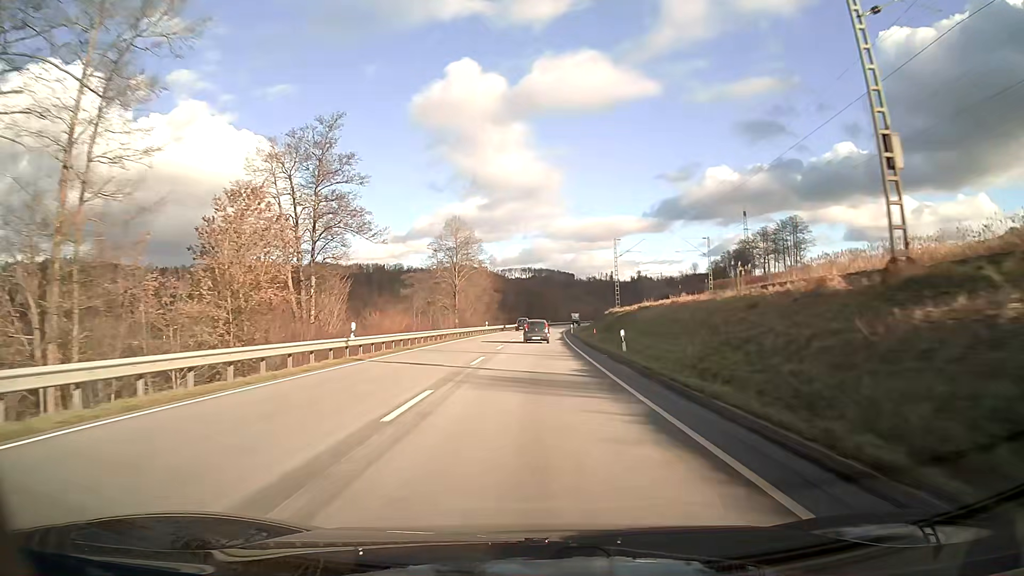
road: primary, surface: asphalt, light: Day
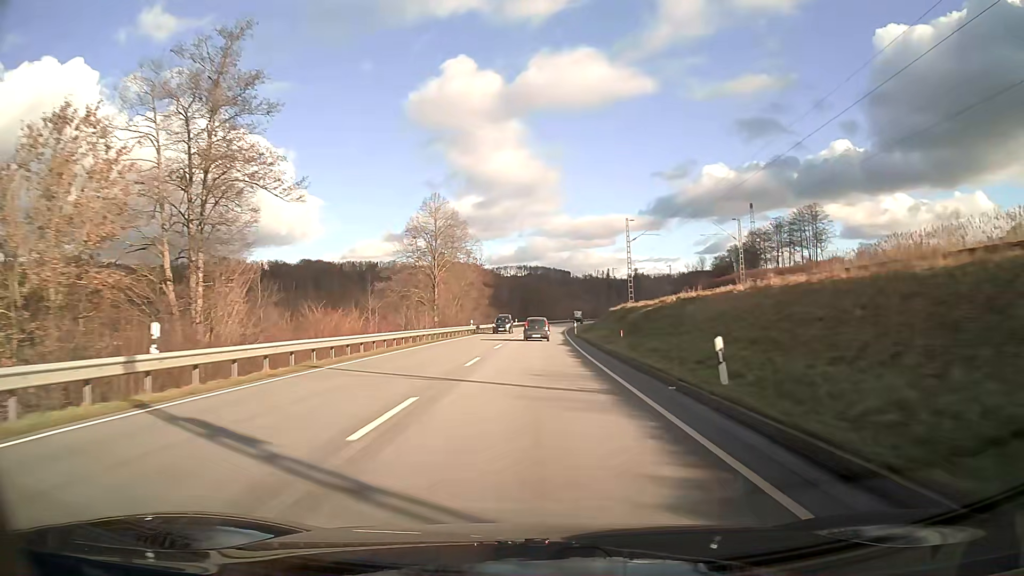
(0.0, +13.7) m; 0°
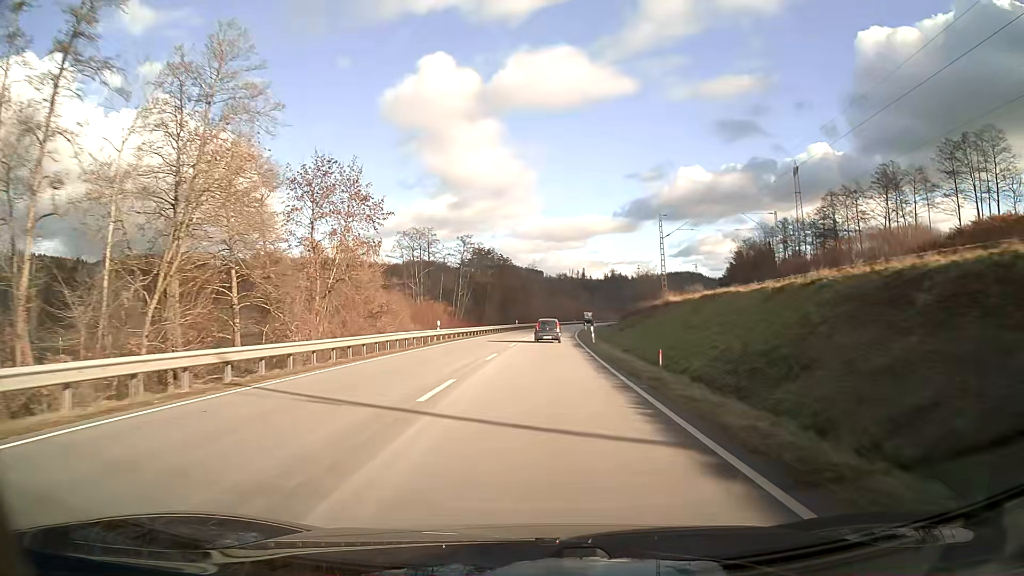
(+1.3, +68.8) m; +2°
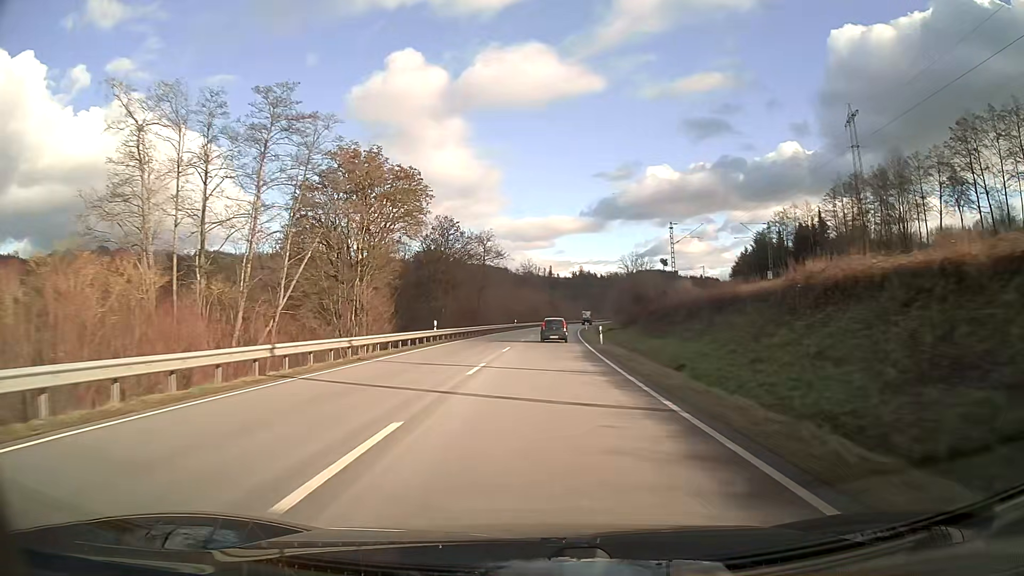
(+1.3, +54.8) m; +3°
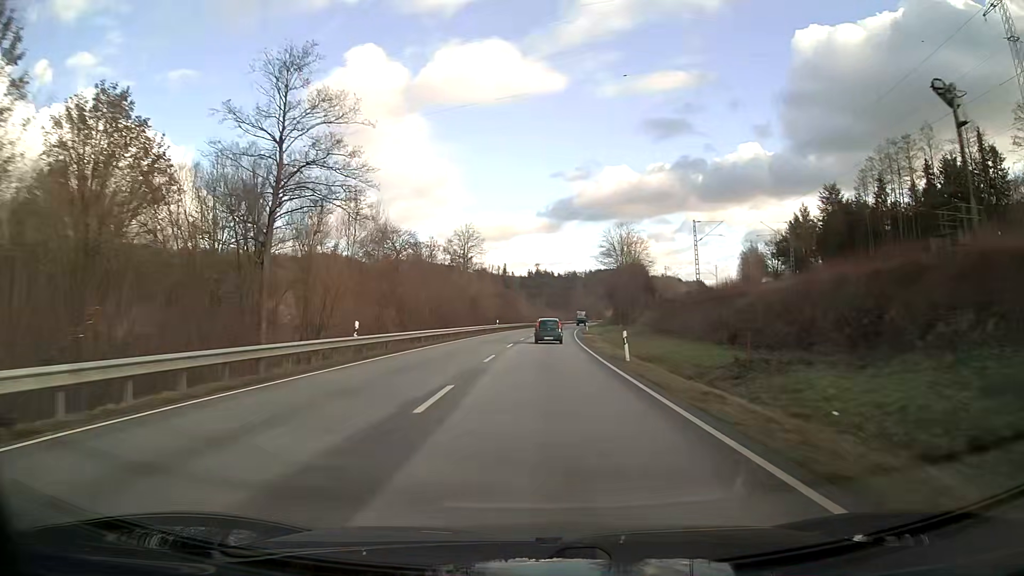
(+2.3, +67.5) m; +4°
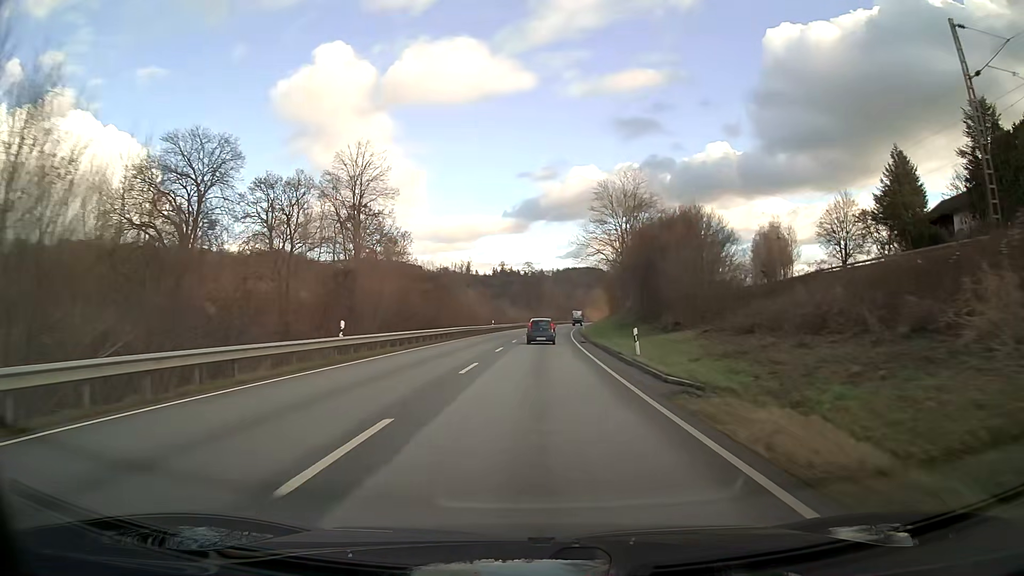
(+1.3, +53.0) m; +3°
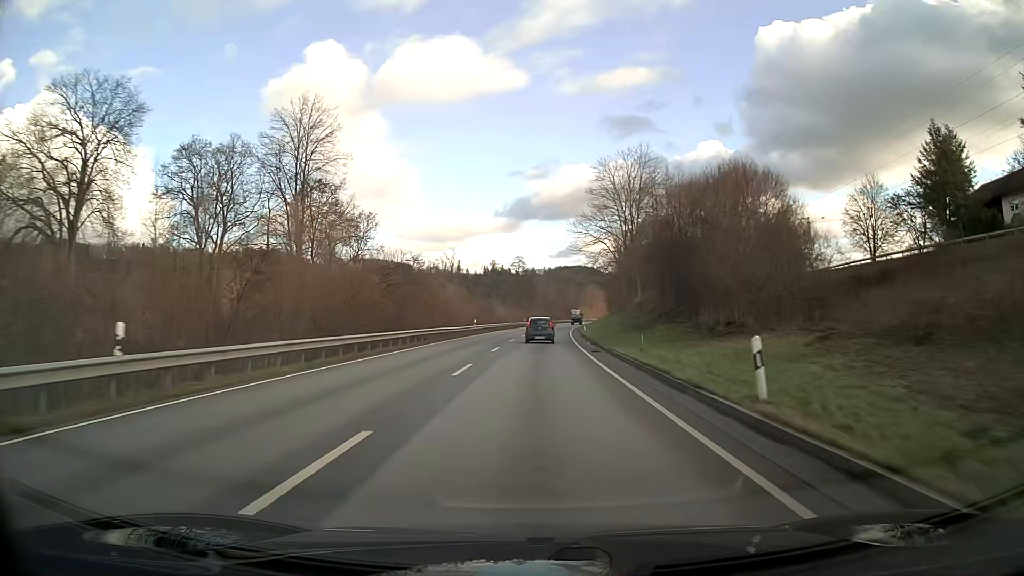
(+0.1, +13.1) m; +1°
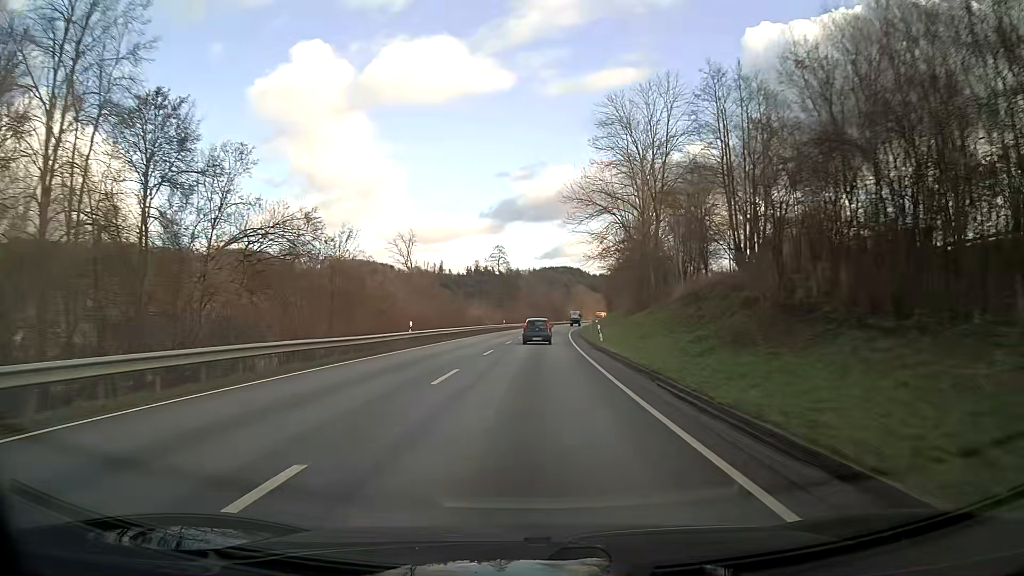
(+0.3, +26.1) m; +1°
